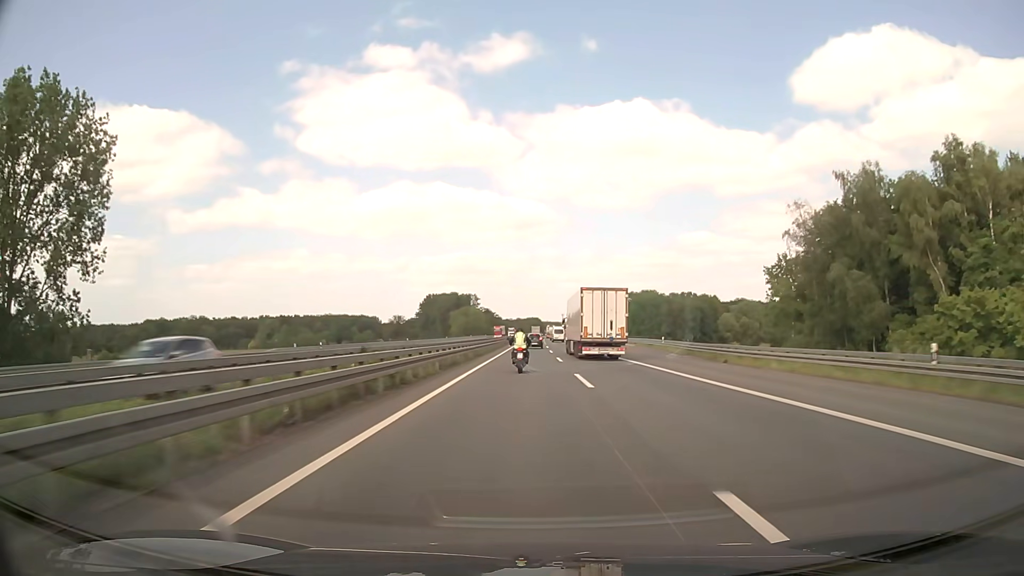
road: motorway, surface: asphalt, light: Day
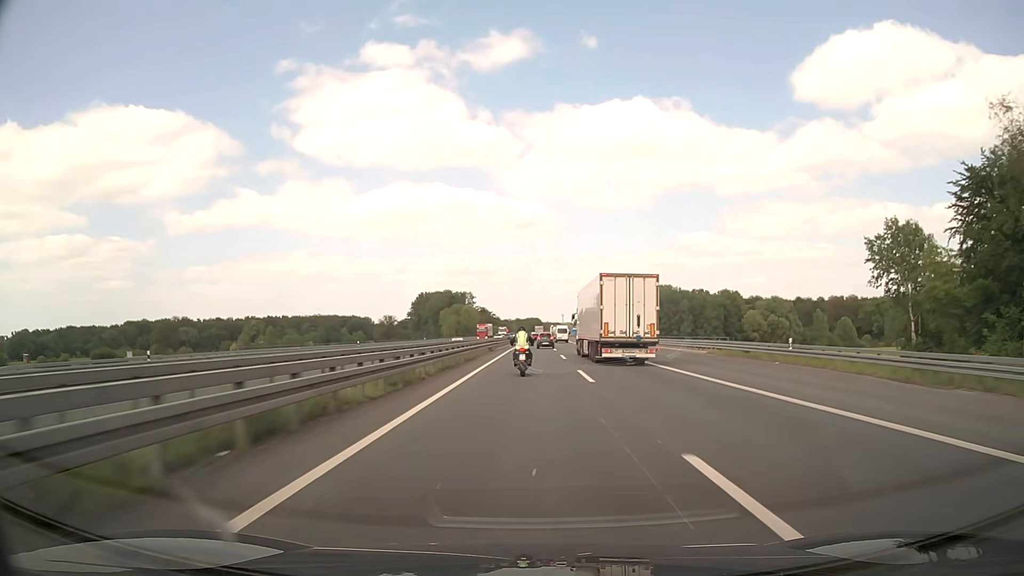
(0.0, +34.4) m; 0°
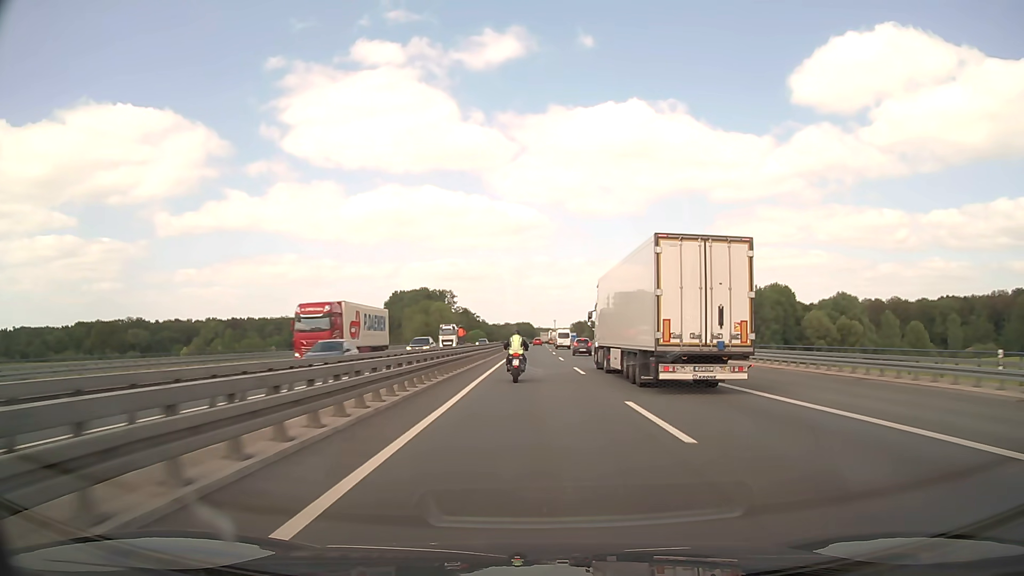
(+0.3, +65.4) m; +1°
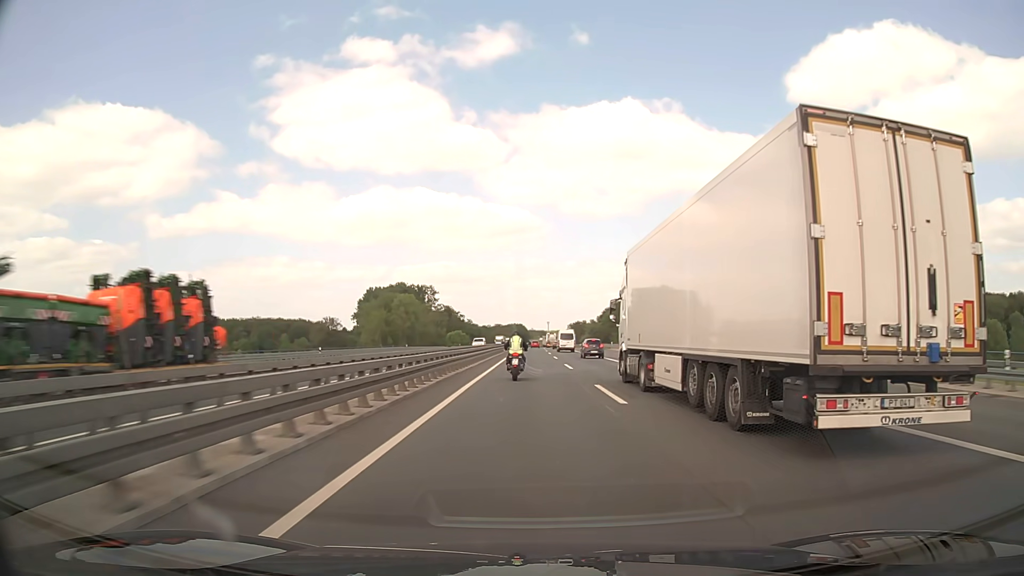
(+0.3, +49.2) m; +1°
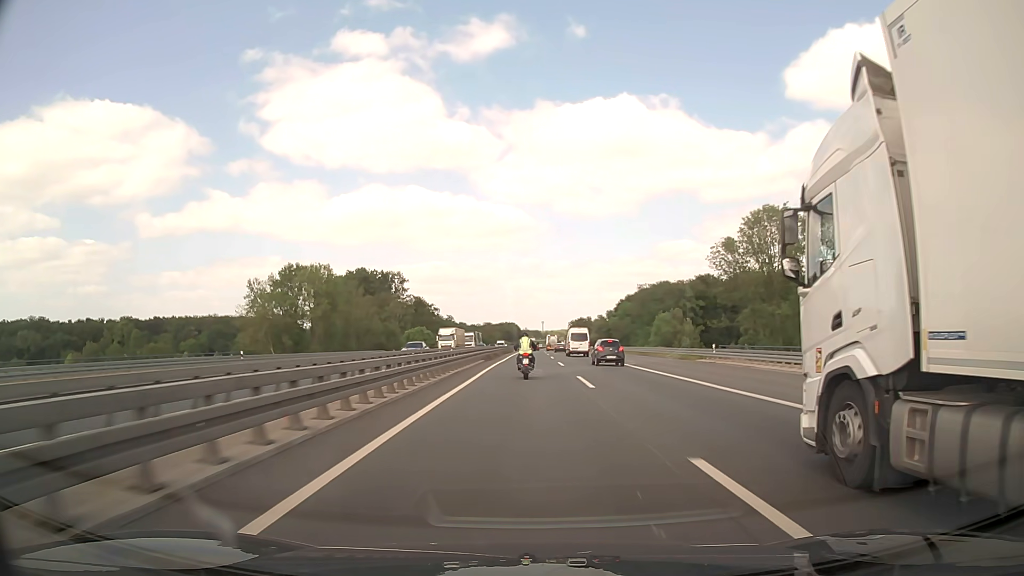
(+0.3, +67.8) m; 0°
(0, +10) (0, +20) (0, +30) (0, +40) (0, +50) (0, +60) (0, +70) (0, +80) (0, +90) (+1, +100) m
